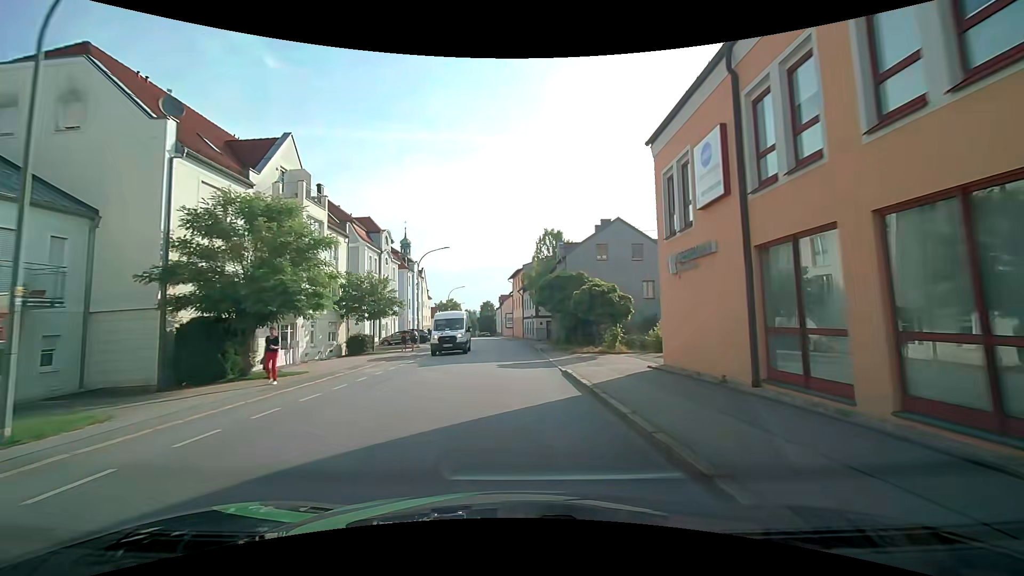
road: tertiary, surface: asphalt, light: Day
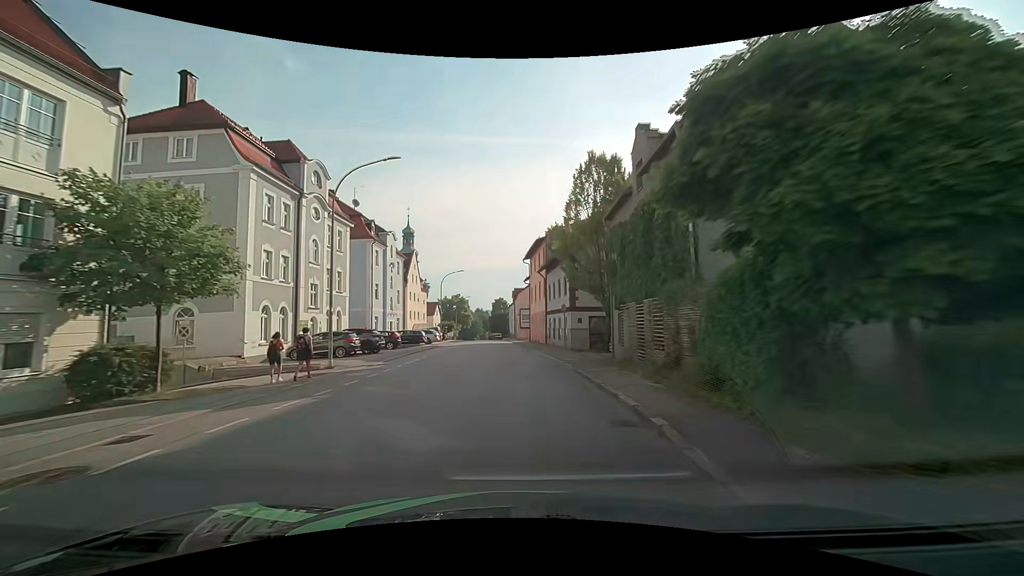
(-0.3, +23.8) m; -2°
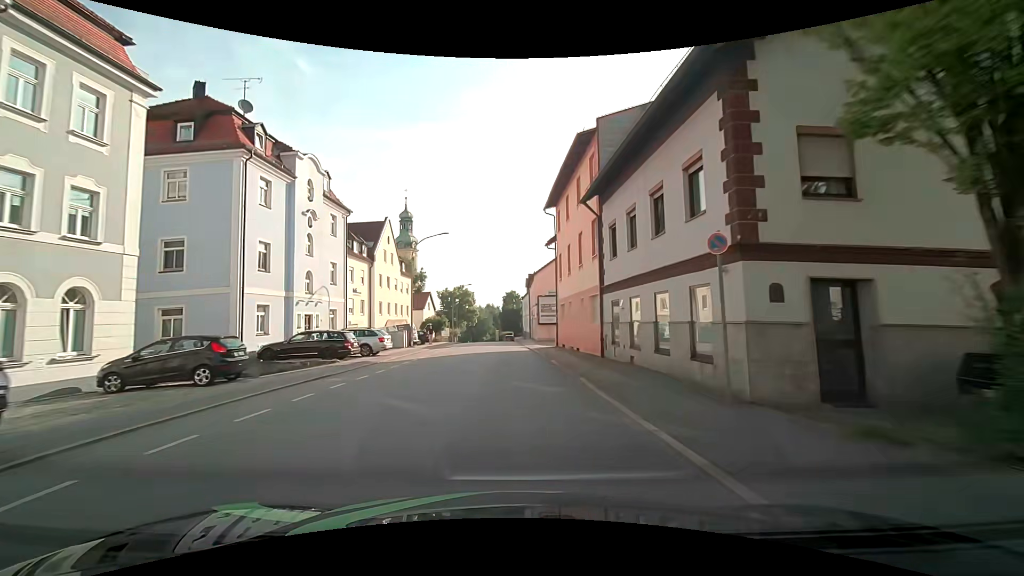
(-0.3, +23.7) m; -2°
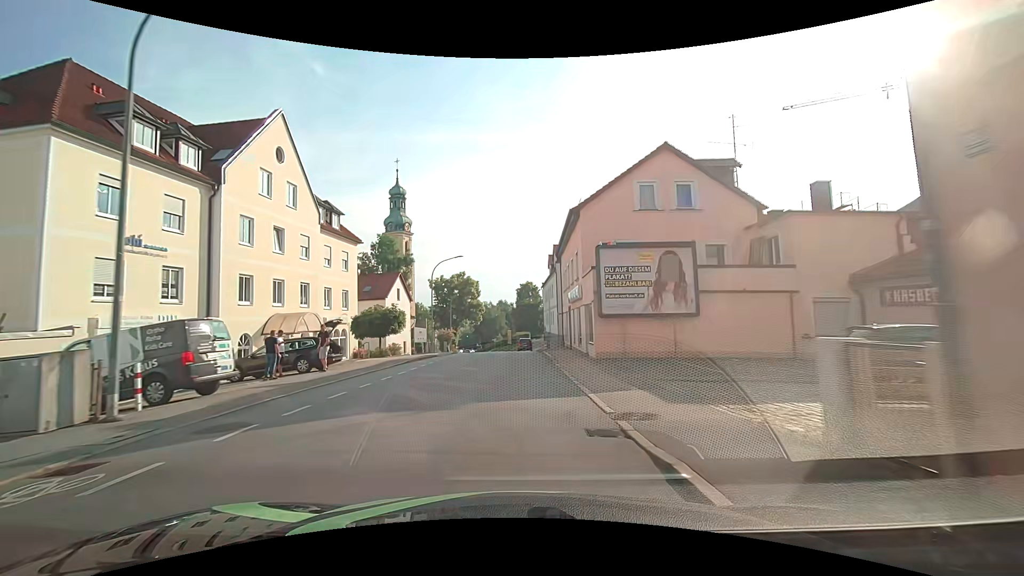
(-0.5, +29.4) m; -2°
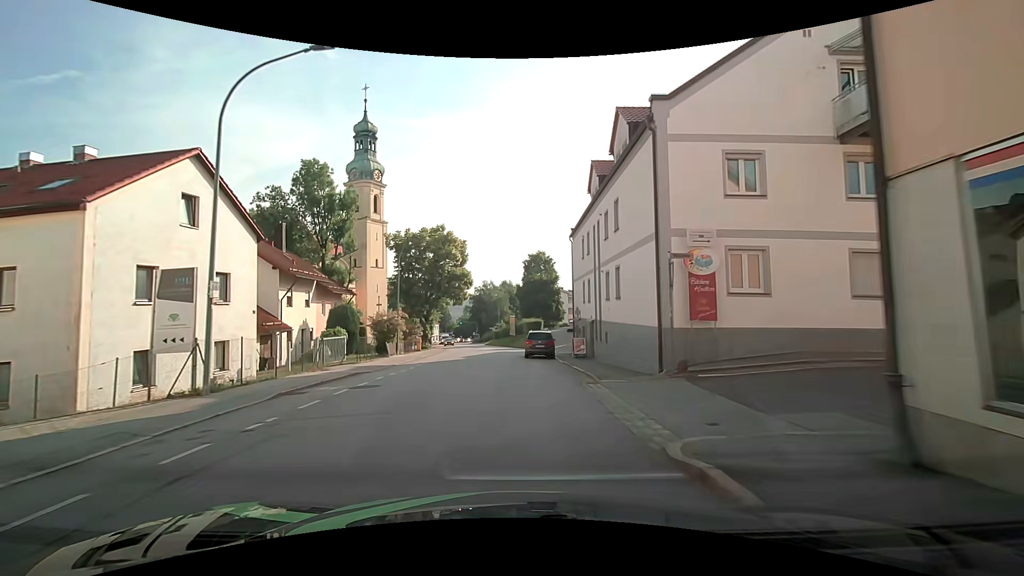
(0.0, +33.0) m; -1°
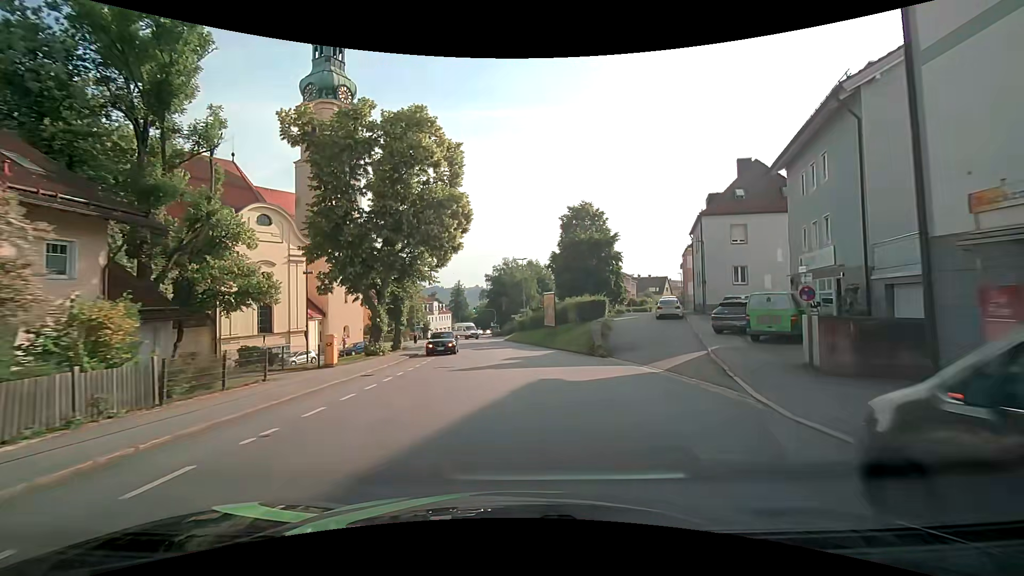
(-1.4, +30.9) m; -3°
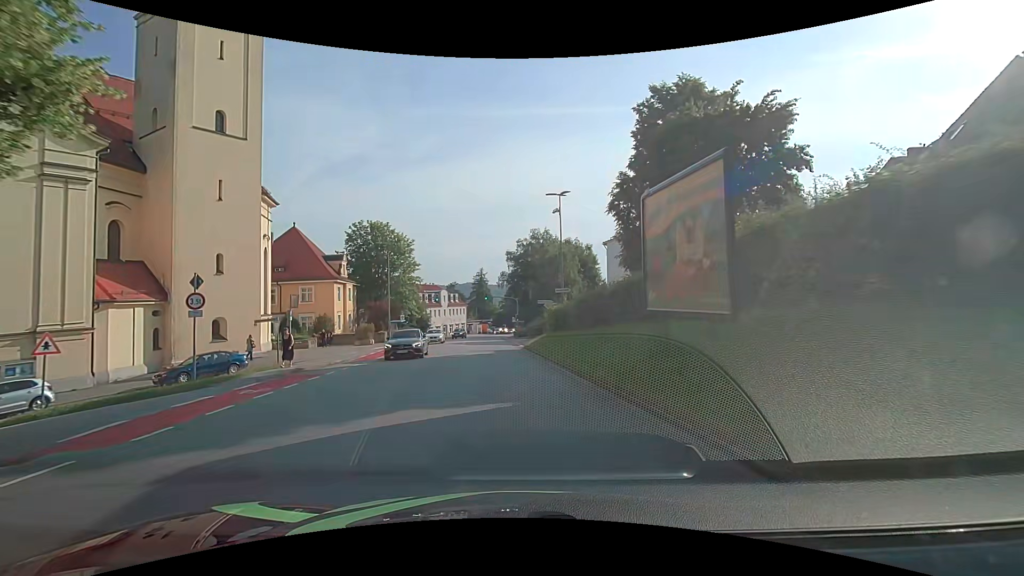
(+0.6, +32.0) m; -2°
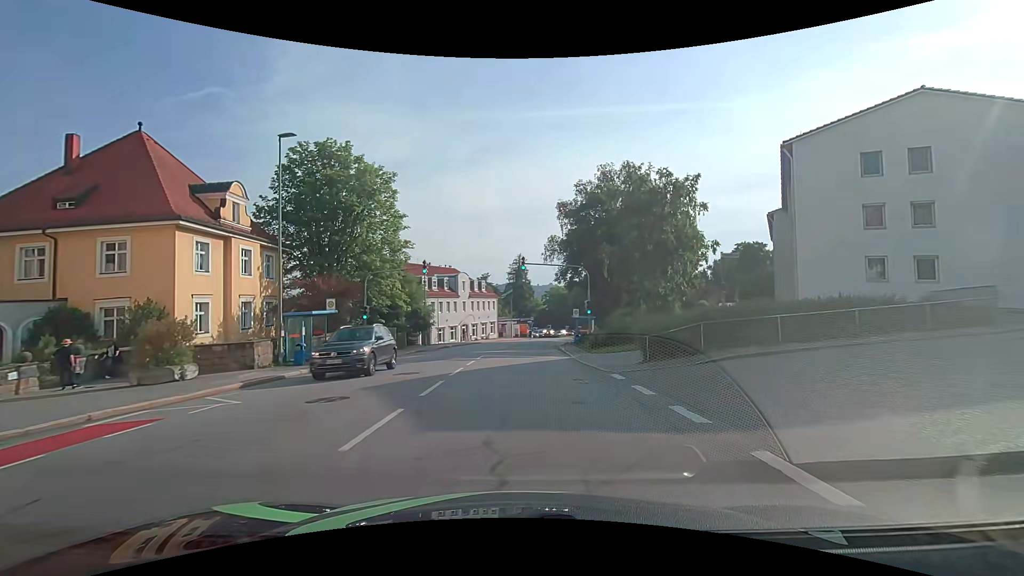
(-2.6, +33.7) m; -6°
(0, +10) (0, +20) (0, +30) (+1, +40) (+2, +50) (+3, +60) (+6, +69) (+10, +79) (+14, +88) (+20, +96) m
